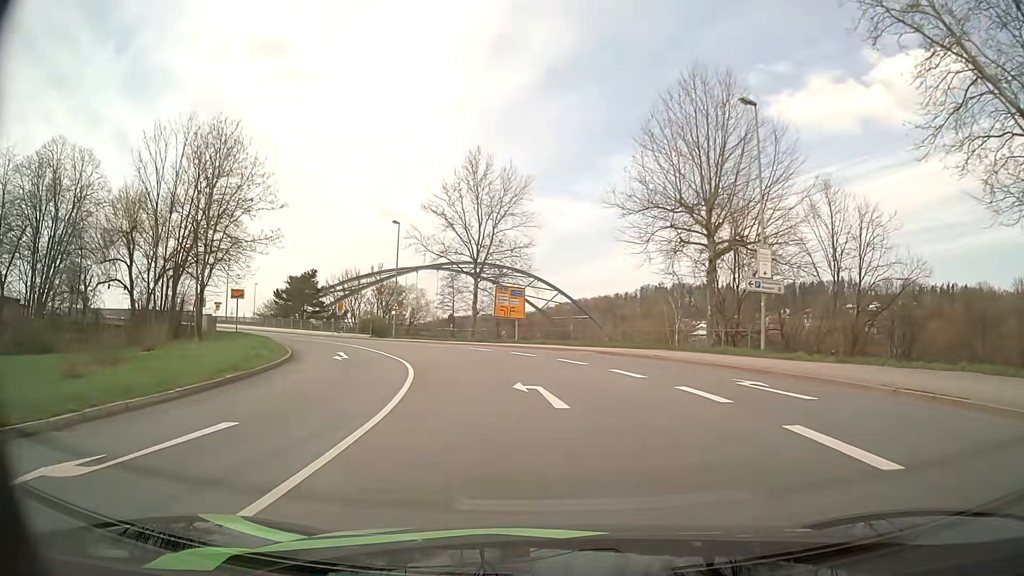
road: primary_link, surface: asphalt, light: Day
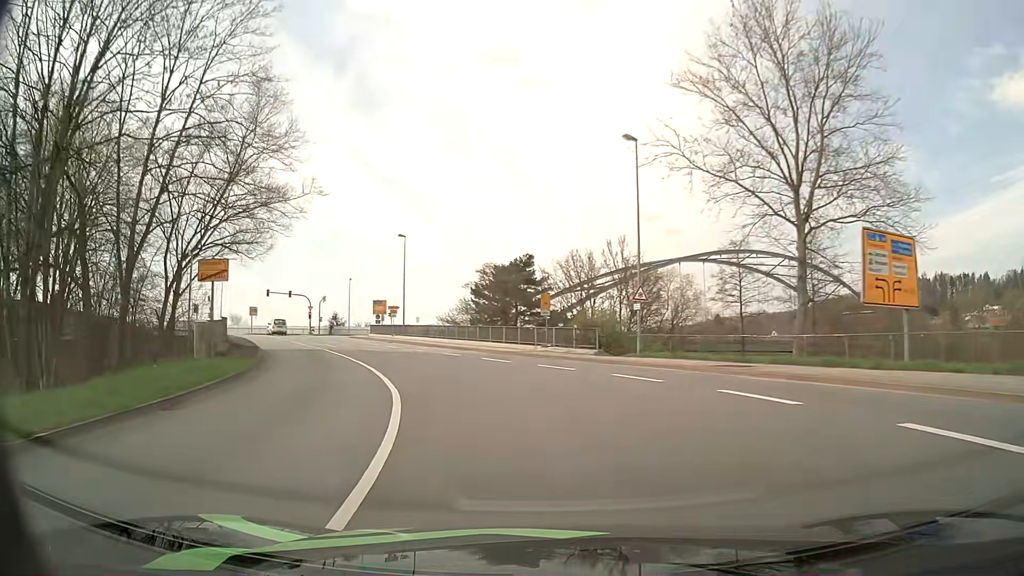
(-4.9, +28.1) m; -22°
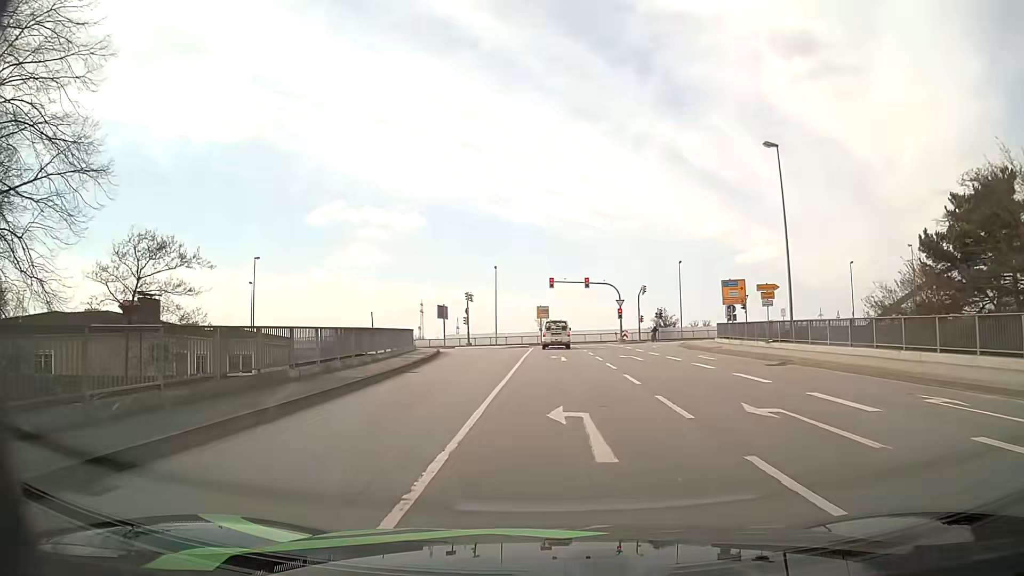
(-9.2, +32.3) m; -28°
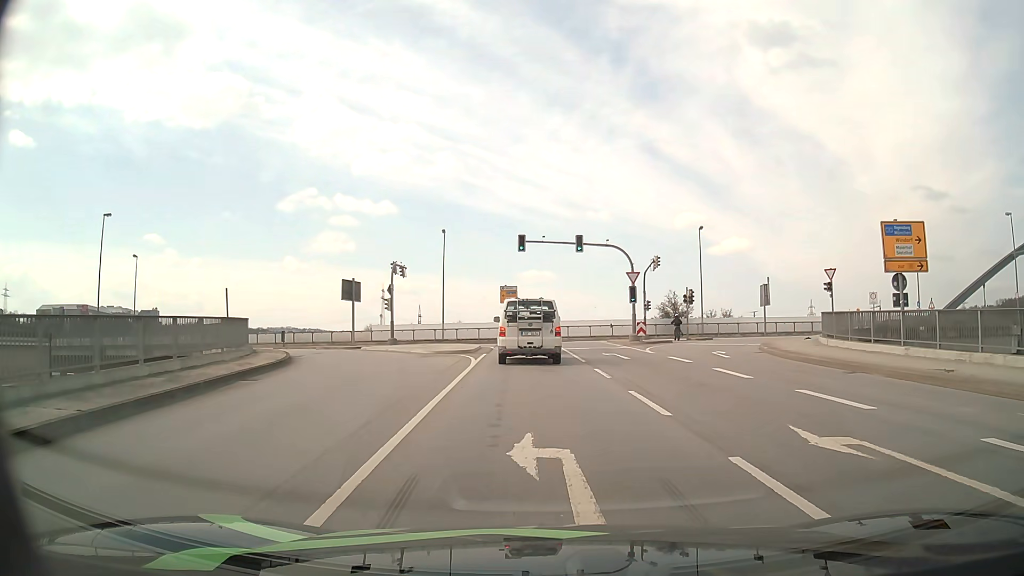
(-0.3, +24.4) m; +1°
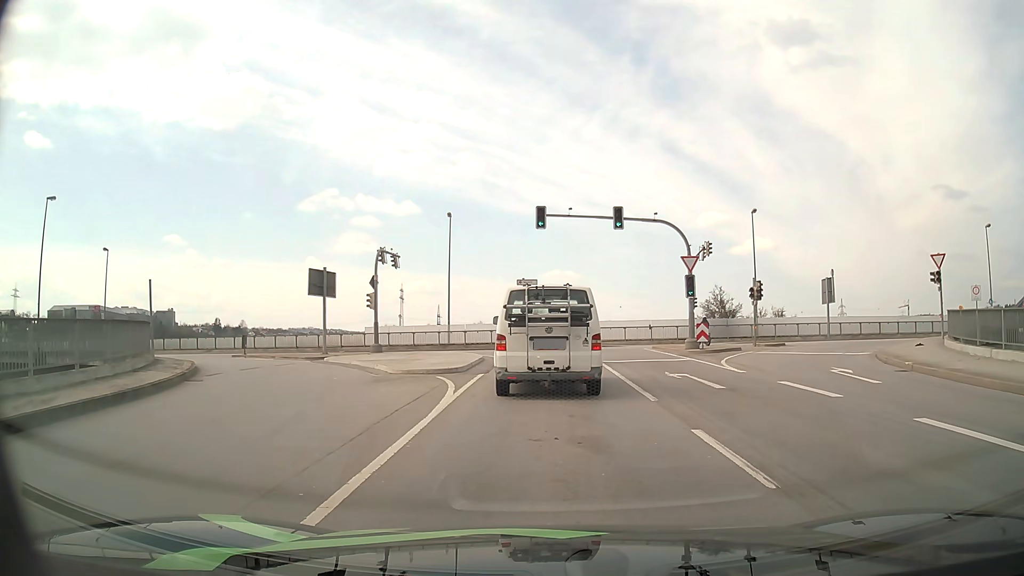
(-0.1, +9.7) m; -1°
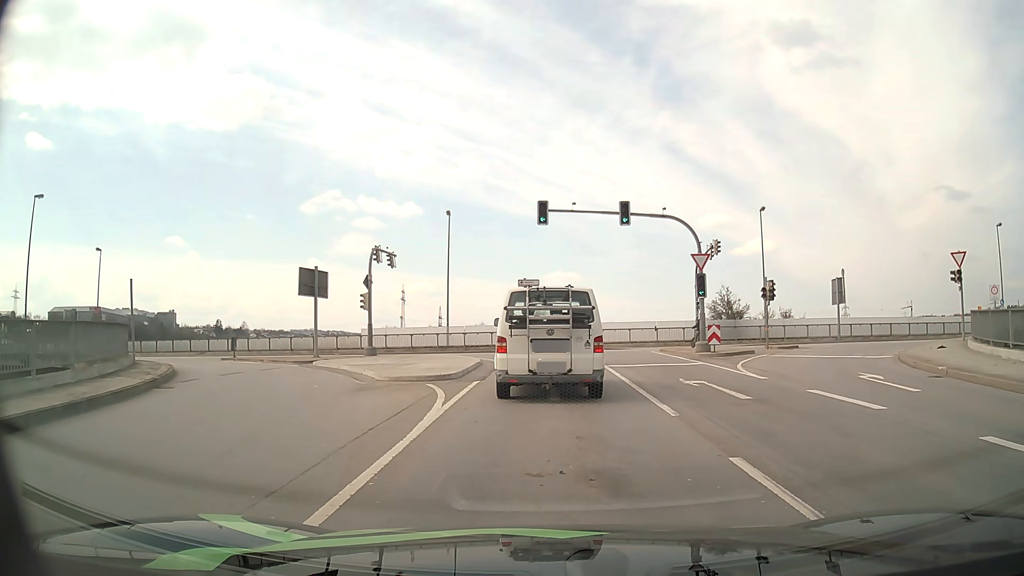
(0.0, +1.7) m; -1°
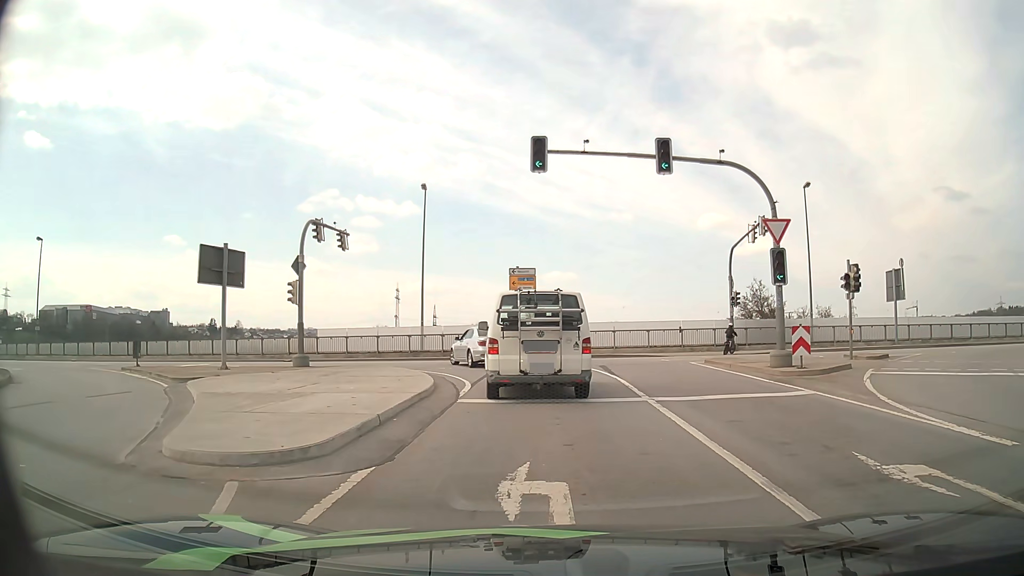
(+0.1, +9.9) m; 0°
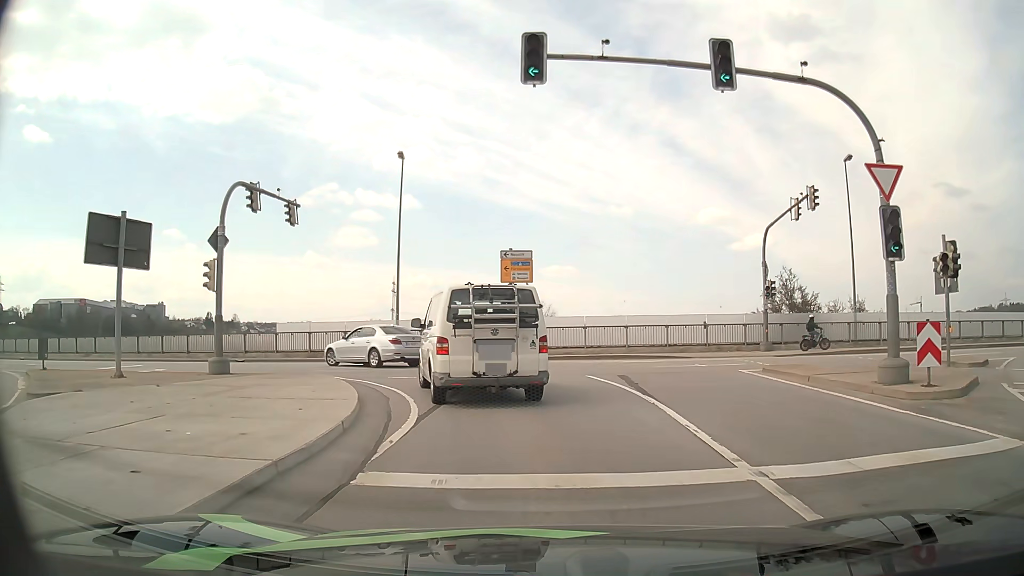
(0.0, +6.5) m; 0°
(0, +10) (-3, +19) (-11, +26) (-20, +29) (-30, +30) (-40, +31) (-50, +32) (-60, +34) (-70, +35) (-80, +37) m
